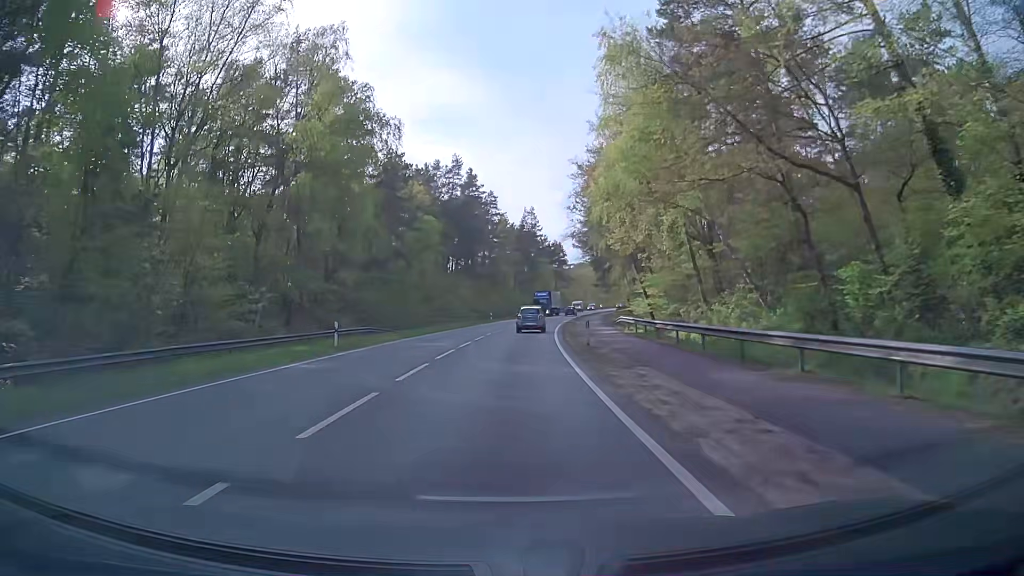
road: primary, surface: asphalt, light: Day
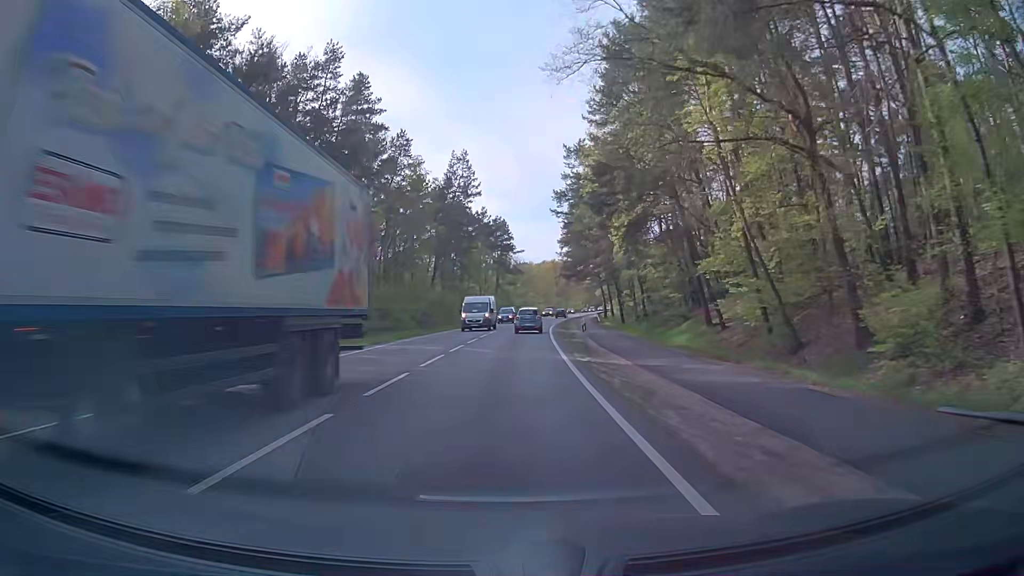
(+2.1, +50.6) m; +5°
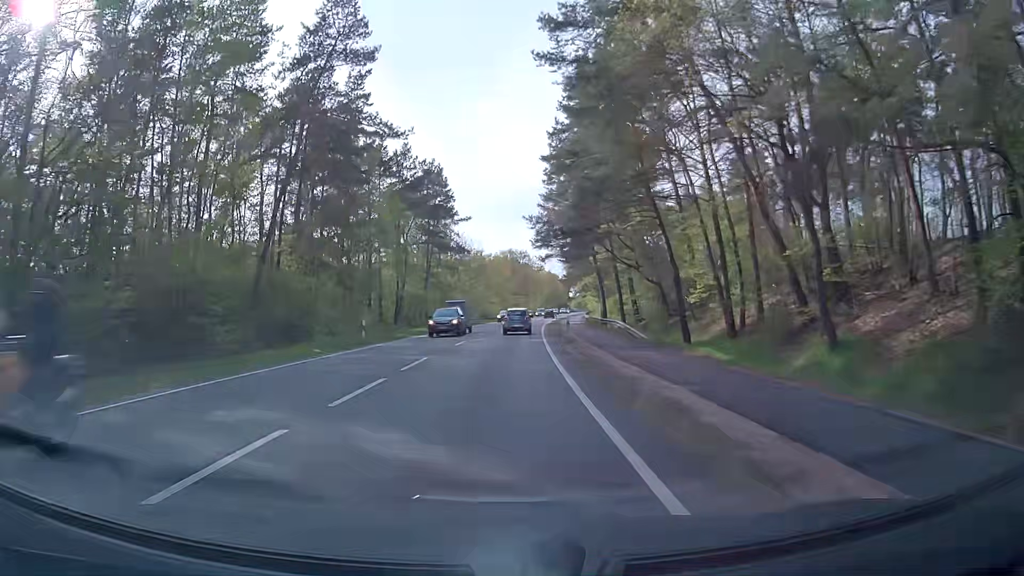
(+1.4, +44.2) m; +4°
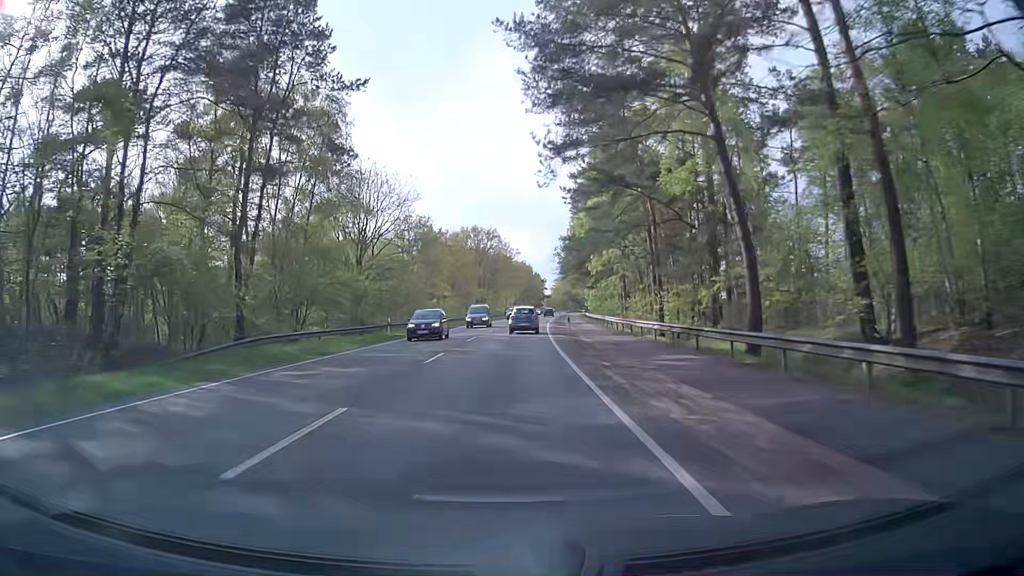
(+1.1, +46.6) m; +3°
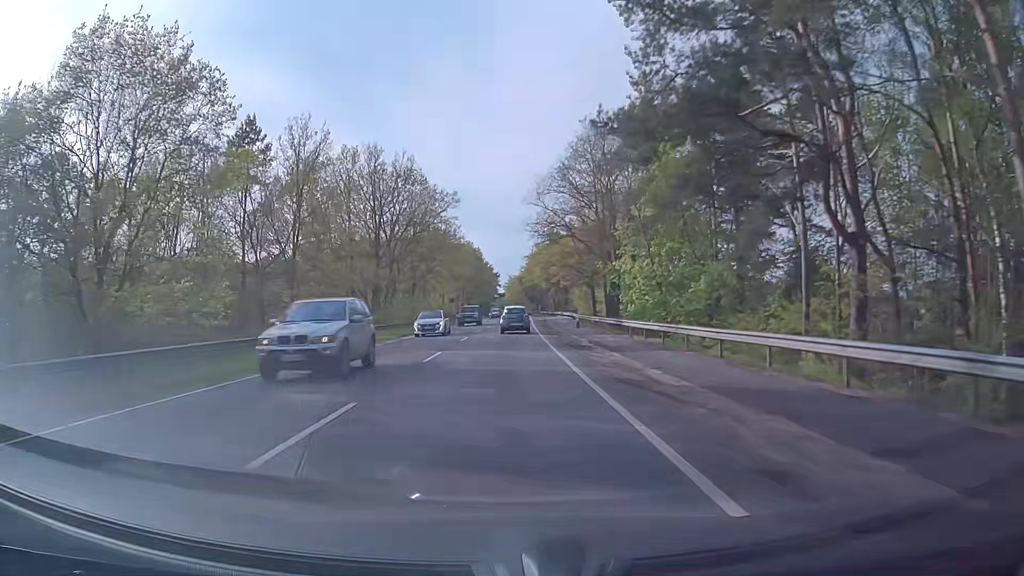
(+2.5, +59.5) m; +4°
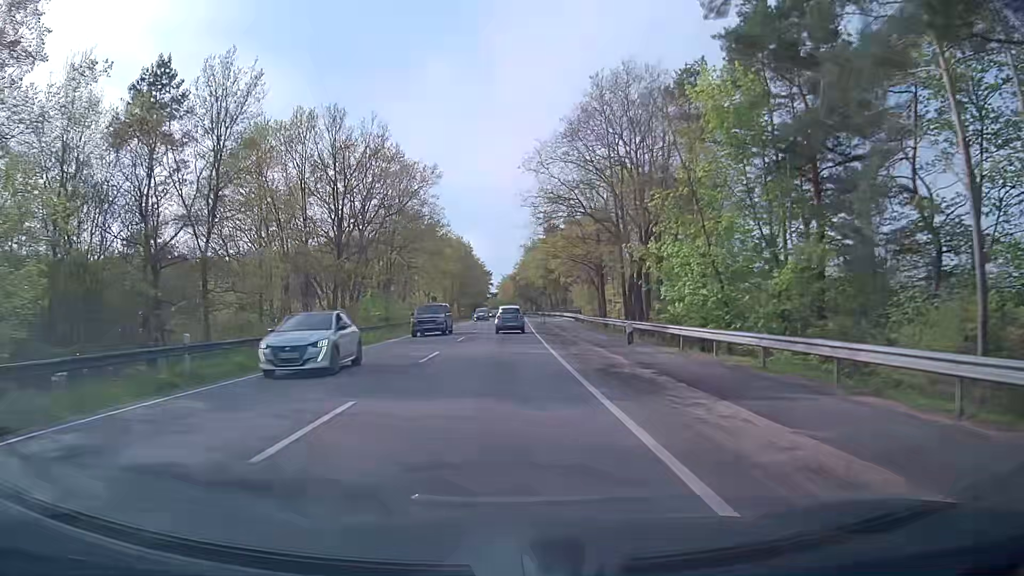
(+0.1, +11.9) m; +1°
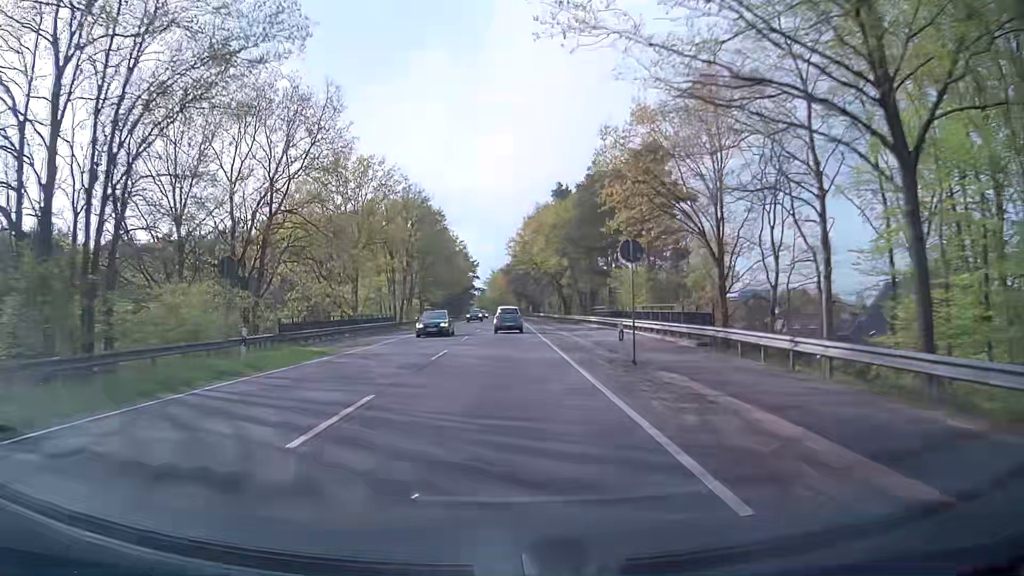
(+0.1, +47.5) m; +1°
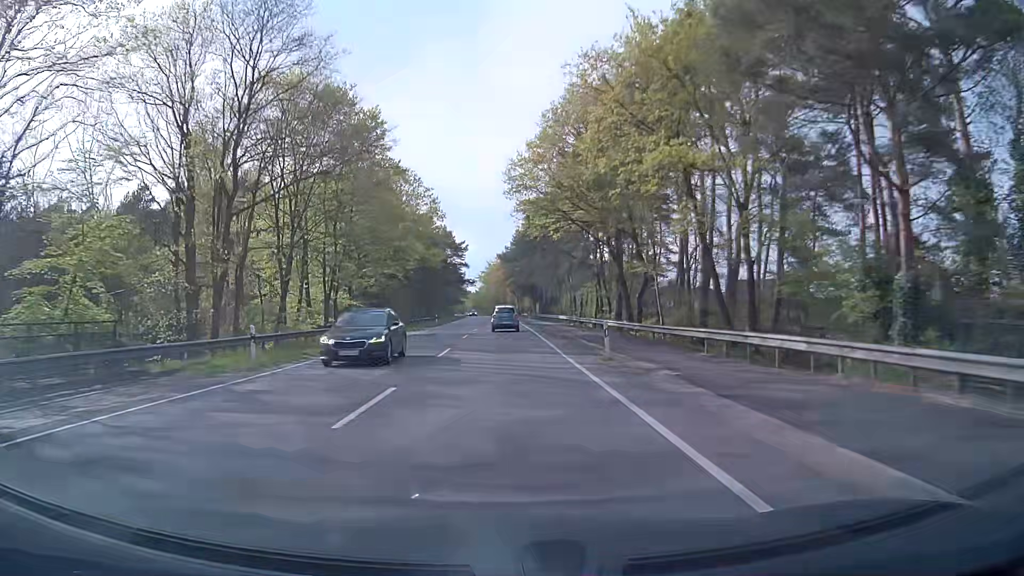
(-0.2, +47.1) m; 0°
(0, +10) (0, +20) (0, +30) (0, +40) (0, +50) (0, +60) (0, +70) (-1, +80) (-1, +90) (-1, +100) m
